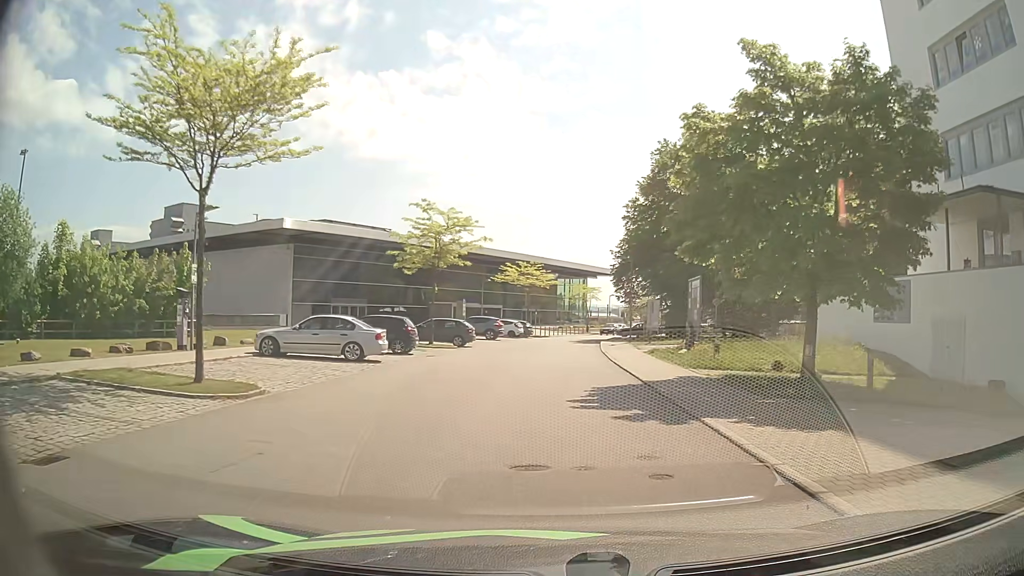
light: Day
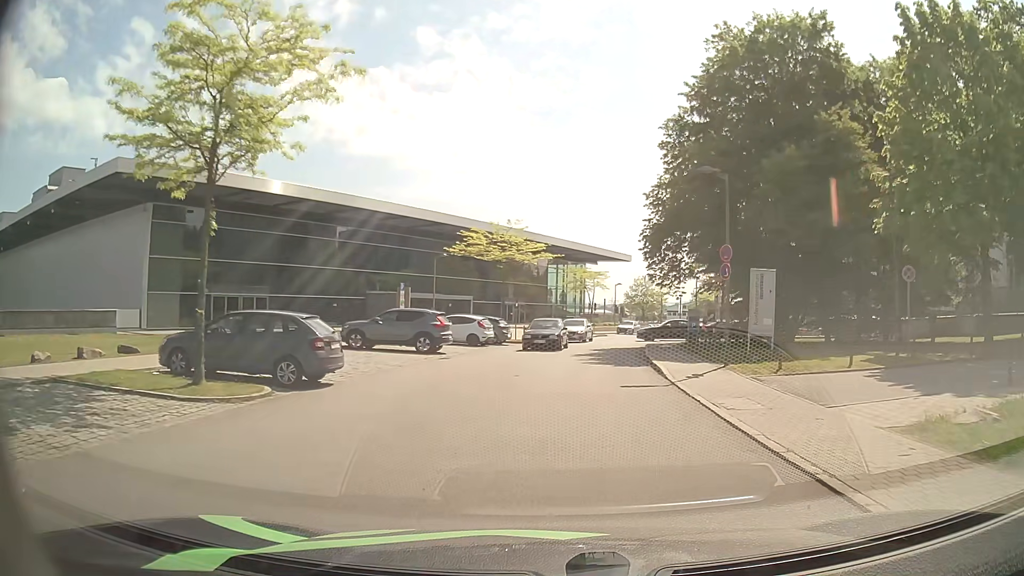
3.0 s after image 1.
(-0.1, +23.0) m; 0°
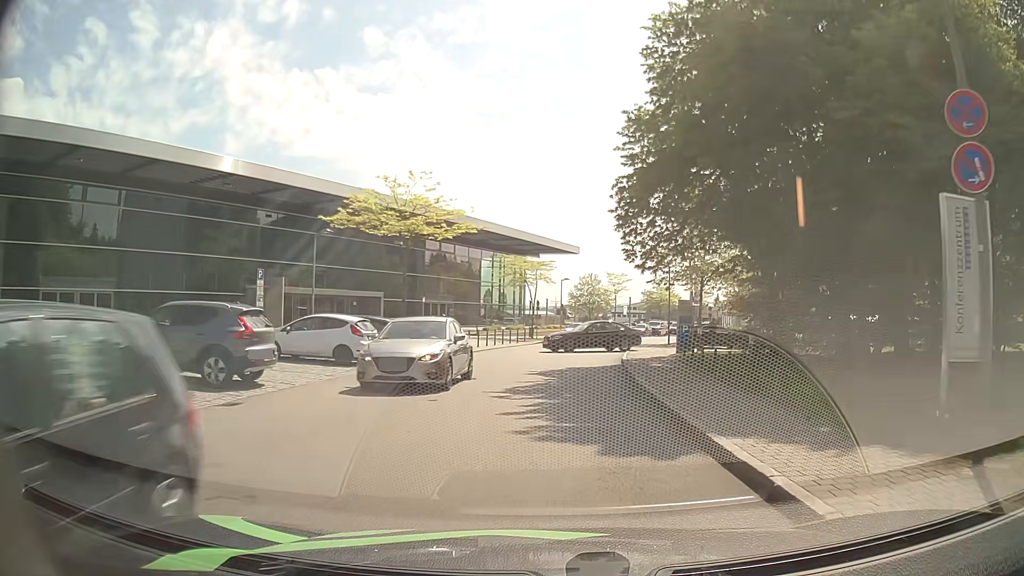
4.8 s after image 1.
(+0.6, +12.5) m; +5°
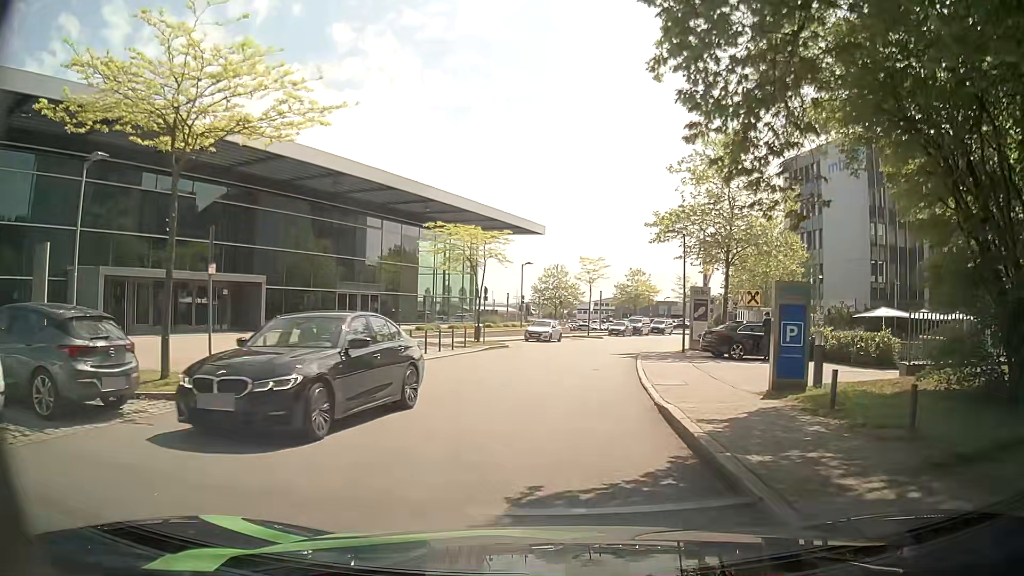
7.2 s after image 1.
(+0.4, +14.8) m; +3°
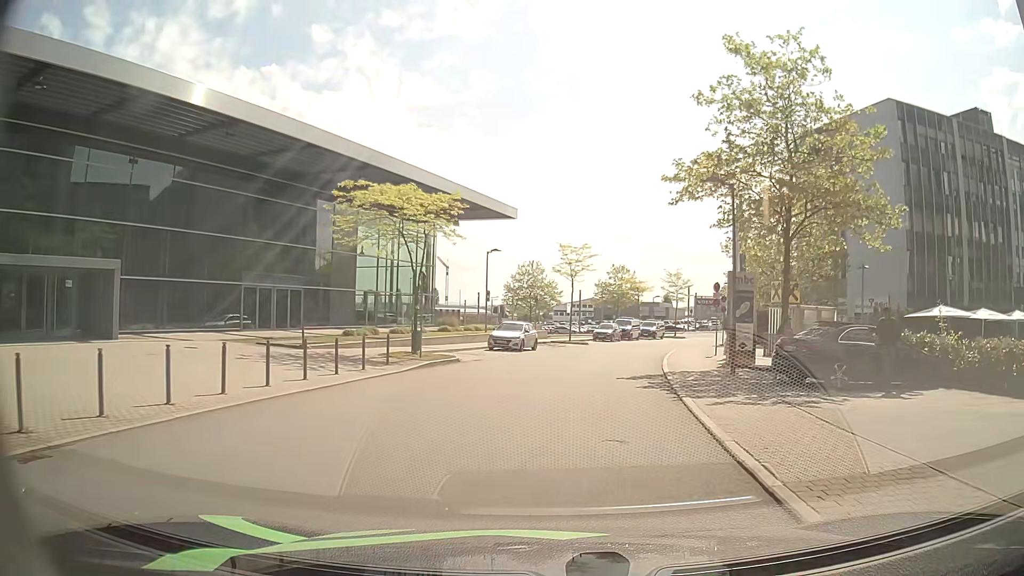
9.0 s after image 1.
(+0.1, +10.9) m; +1°
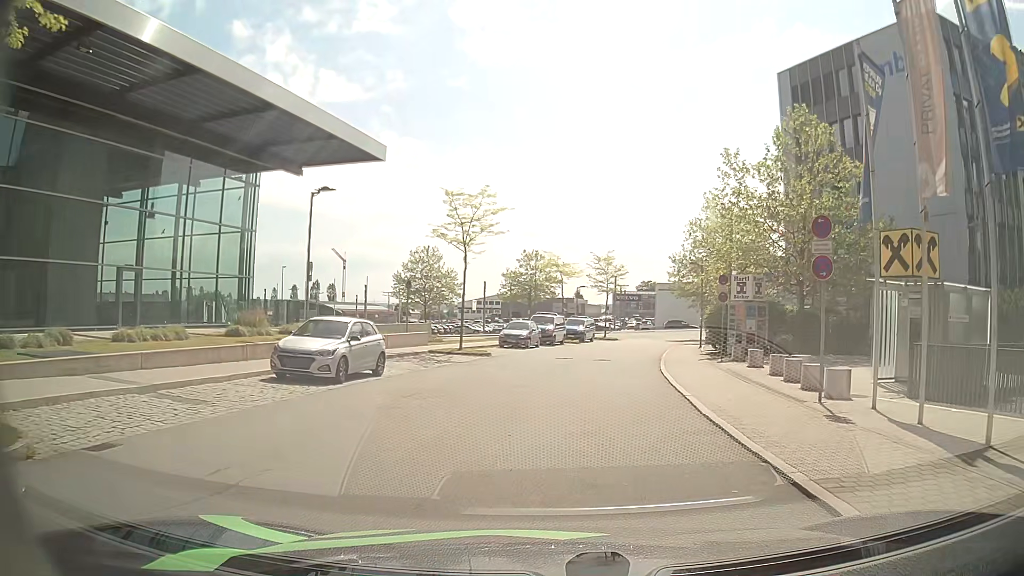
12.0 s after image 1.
(+1.5, +18.5) m; +8°
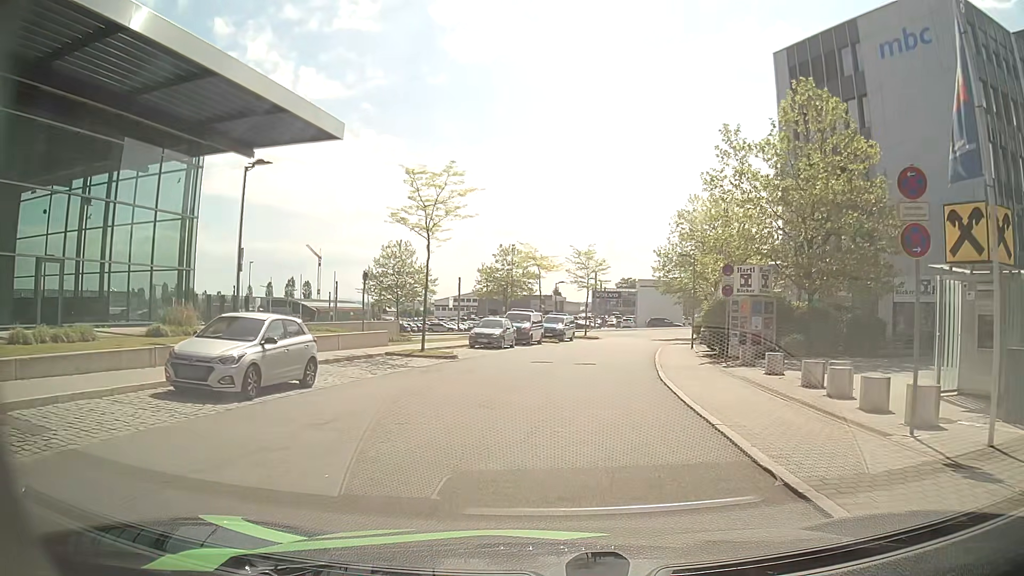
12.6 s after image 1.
(+0.1, +3.8) m; +2°
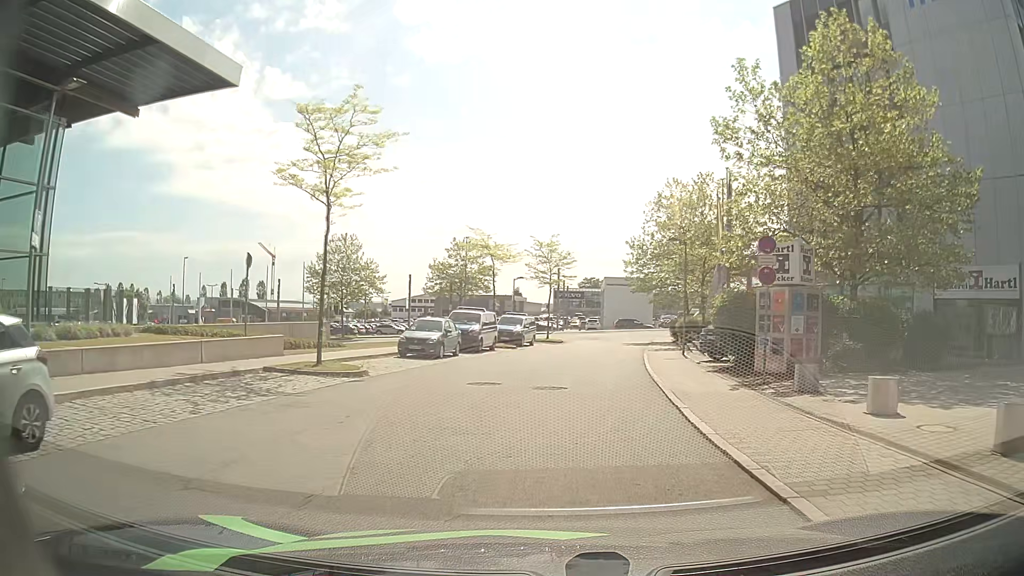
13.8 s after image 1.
(+0.3, +7.8) m; +4°
(0, +10) (+1, +20) (+2, +30) (+4, +40) (+5, +50) (+7, +60) (+12, +68) (+22, +70) (+31, +69) (+41, +67) m
